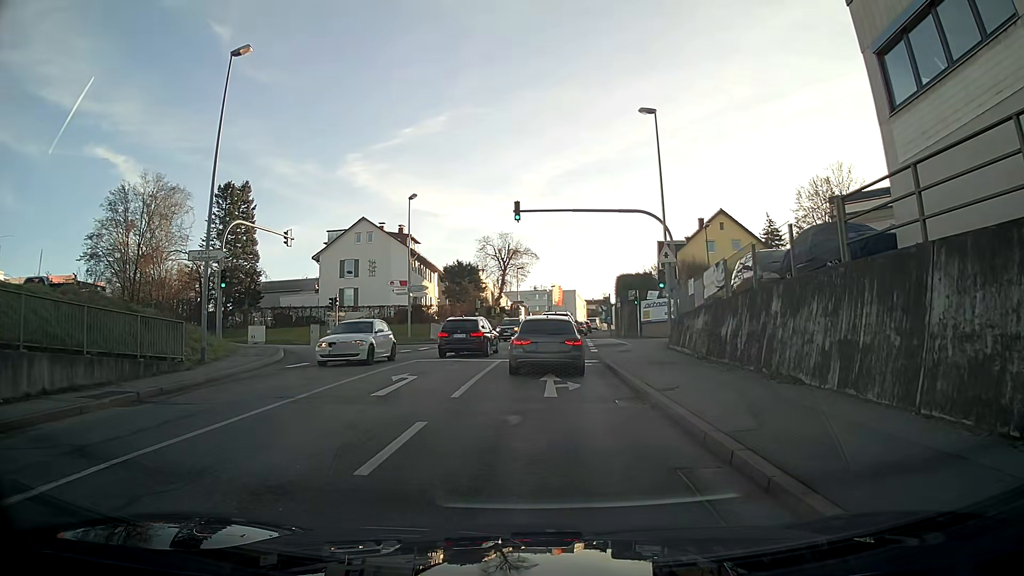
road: tertiary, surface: asphalt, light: Day
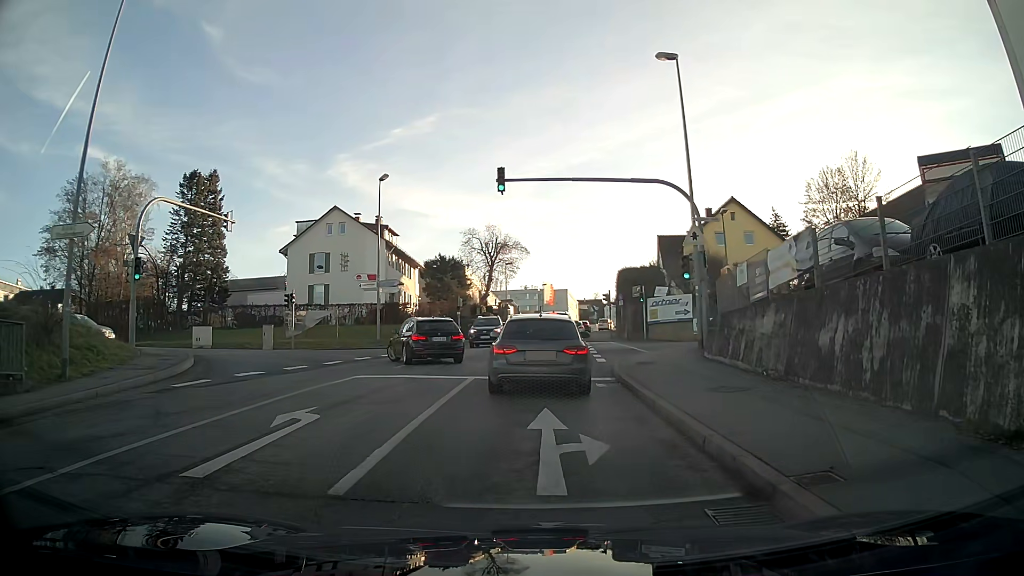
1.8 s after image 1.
(0.0, +6.5) m; +1°
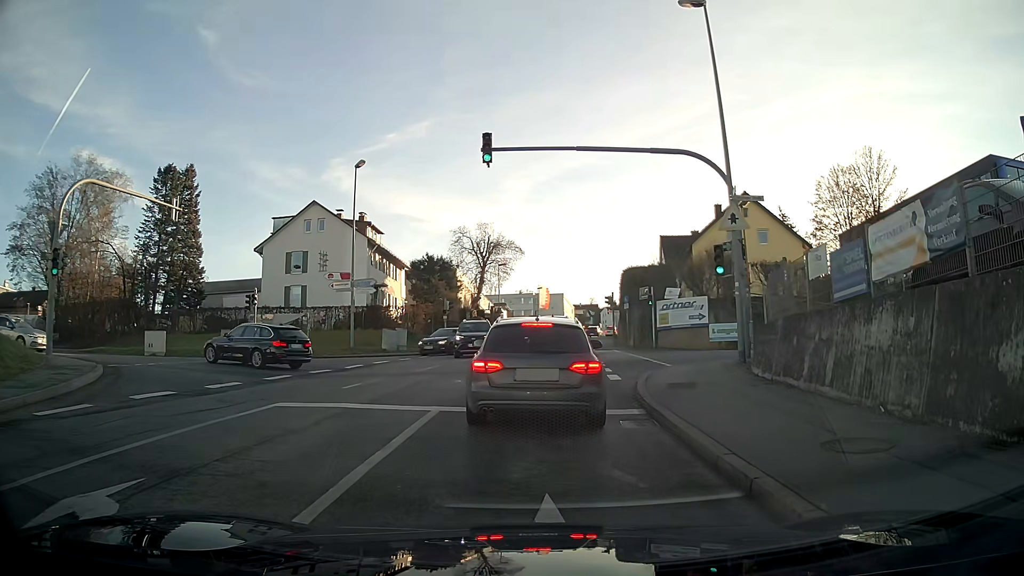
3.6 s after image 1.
(0.0, +4.7) m; +1°
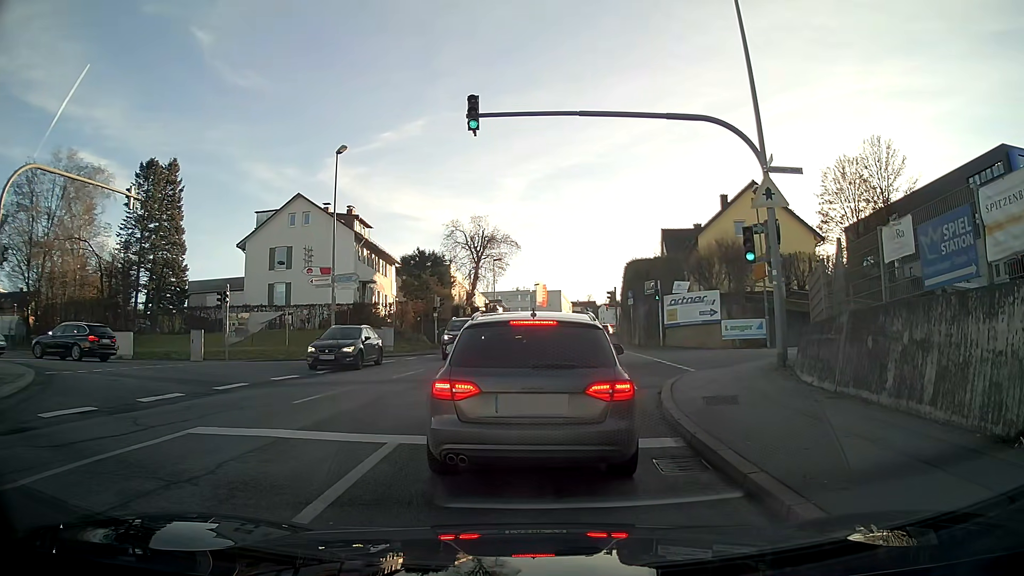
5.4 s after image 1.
(0.0, +2.8) m; +1°
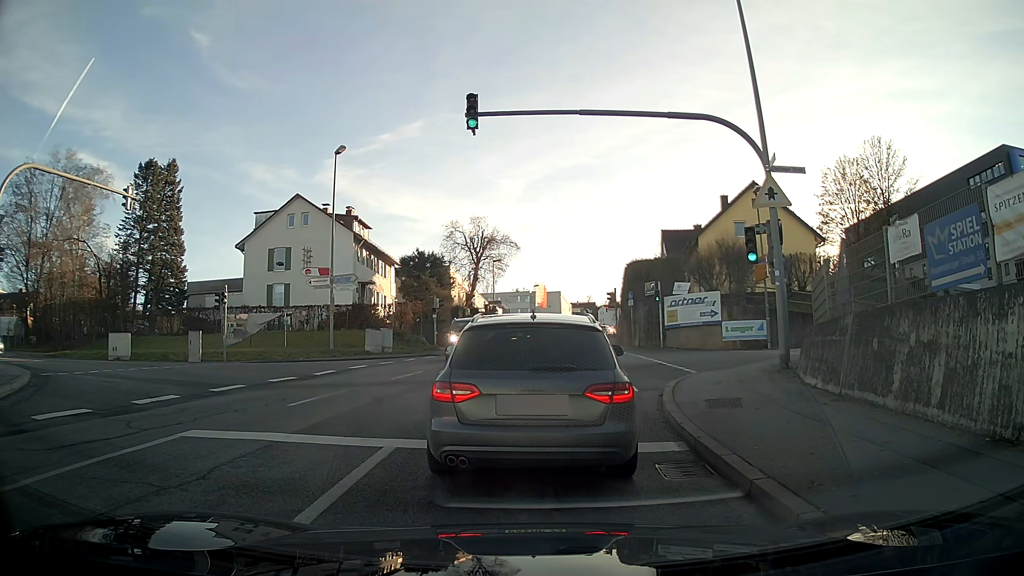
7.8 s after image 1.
(0.0, +0.2) m; 0°
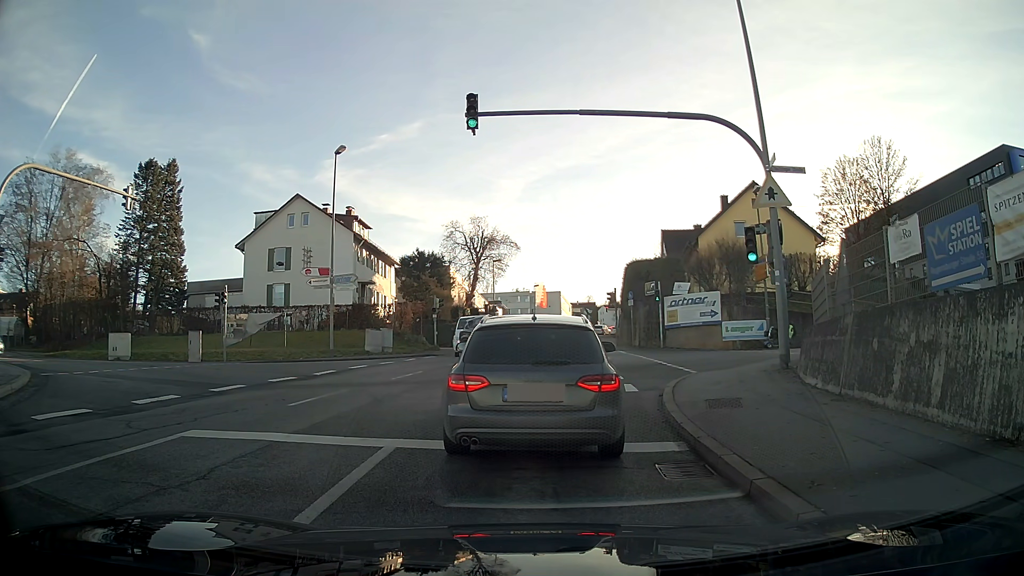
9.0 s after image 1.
(0.0, 0.0) m; 0°
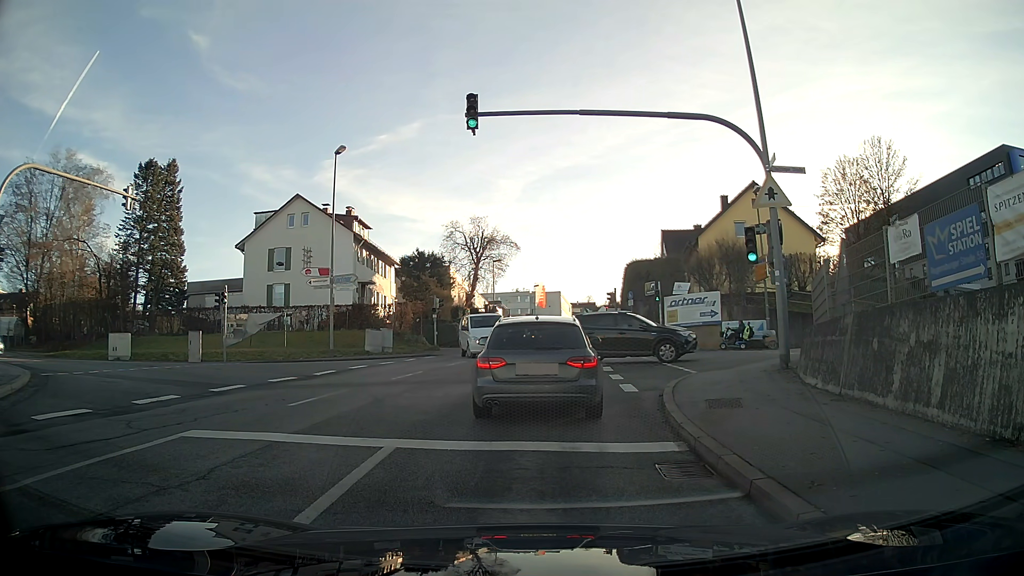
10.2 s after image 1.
(0.0, 0.0) m; 0°
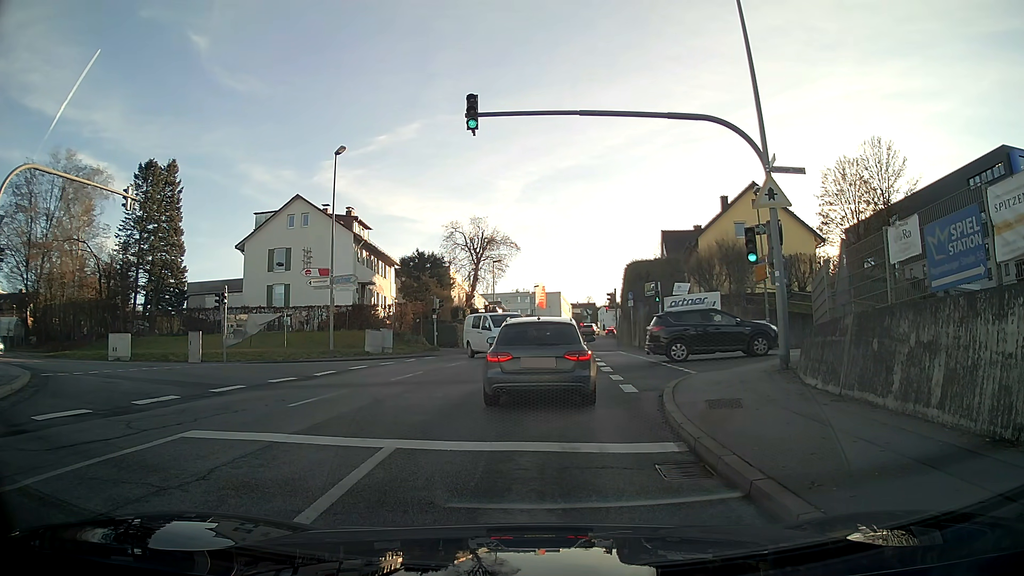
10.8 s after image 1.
(0.0, 0.0) m; 0°
(0, +10) (0, +20) (0, +30) (+1, +40) (+2, +50) (+2, +60) (+3, +70) (+4, +80) (+5, +90) (+6, +100) m
